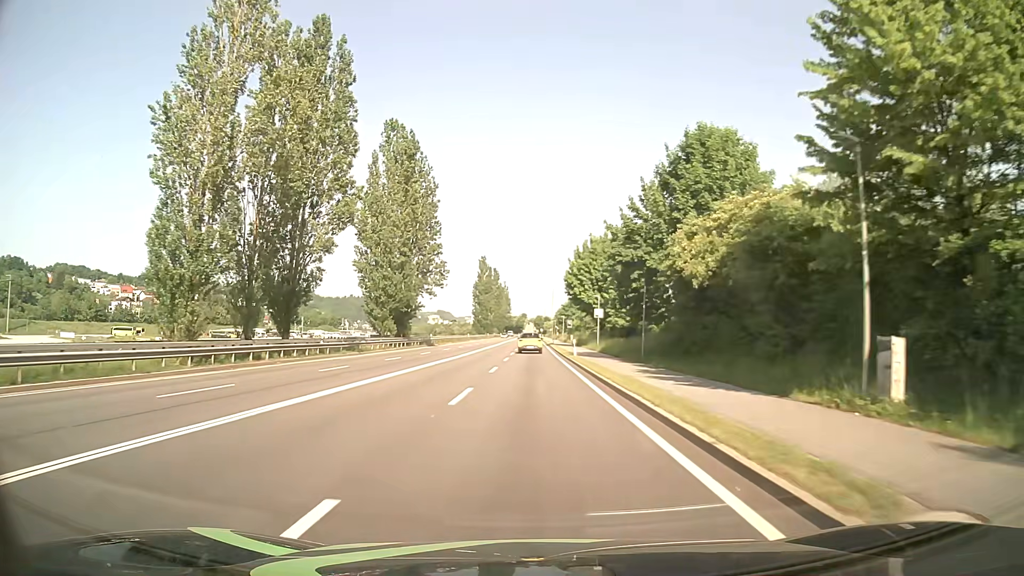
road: primary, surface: asphalt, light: Day
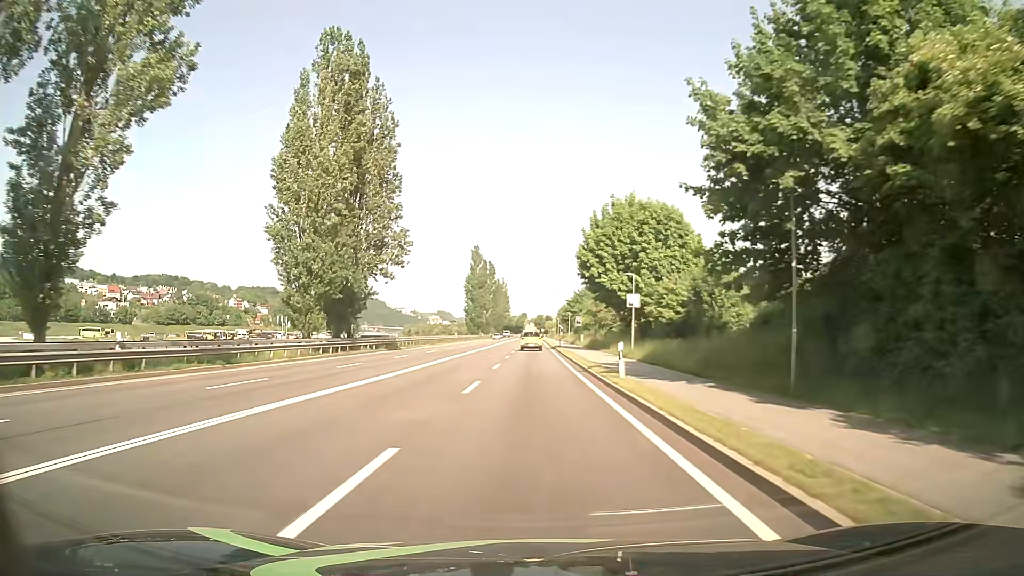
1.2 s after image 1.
(0.0, +21.5) m; 0°
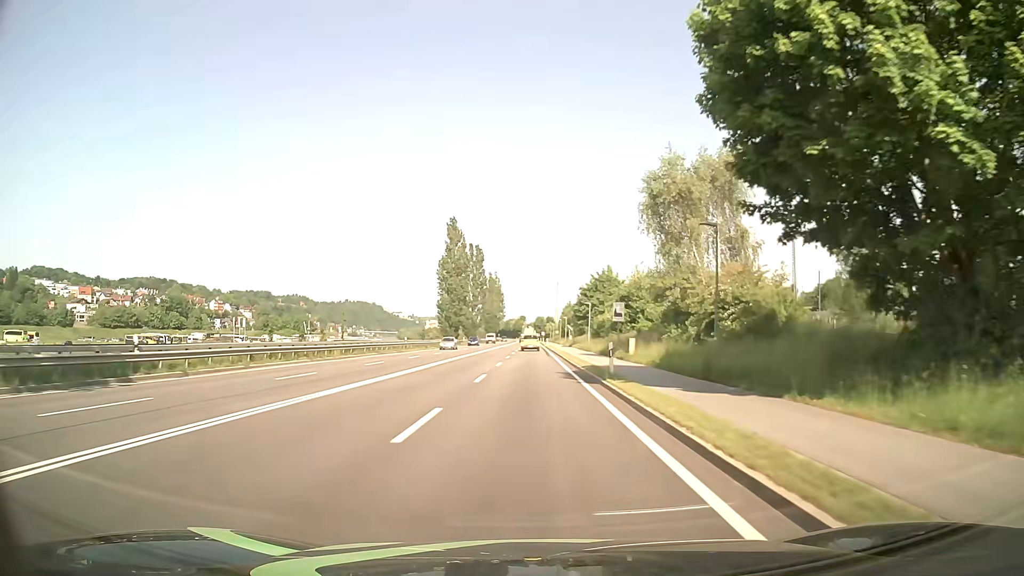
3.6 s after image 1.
(0.0, +42.9) m; 0°
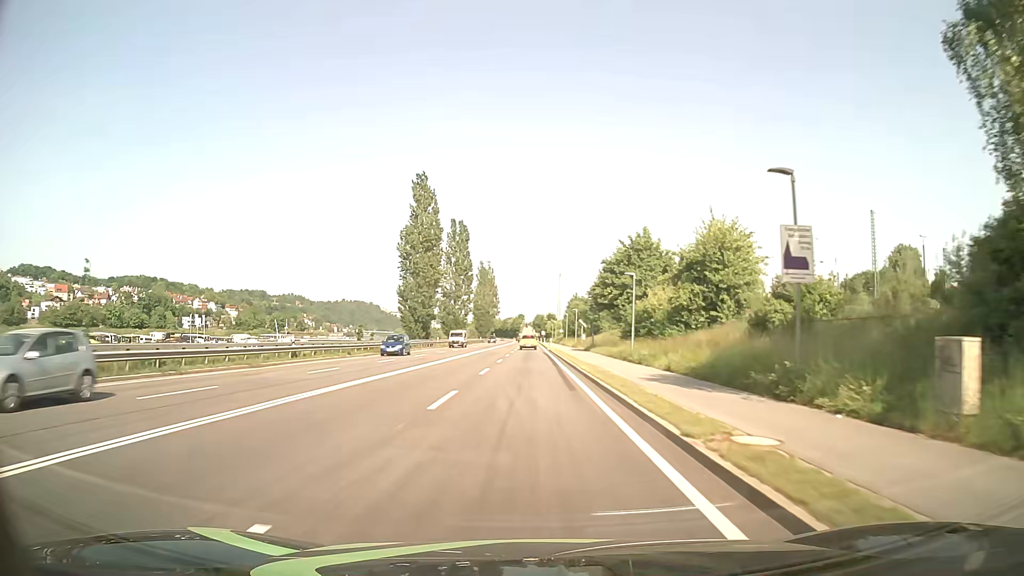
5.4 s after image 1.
(+0.1, +32.2) m; 0°
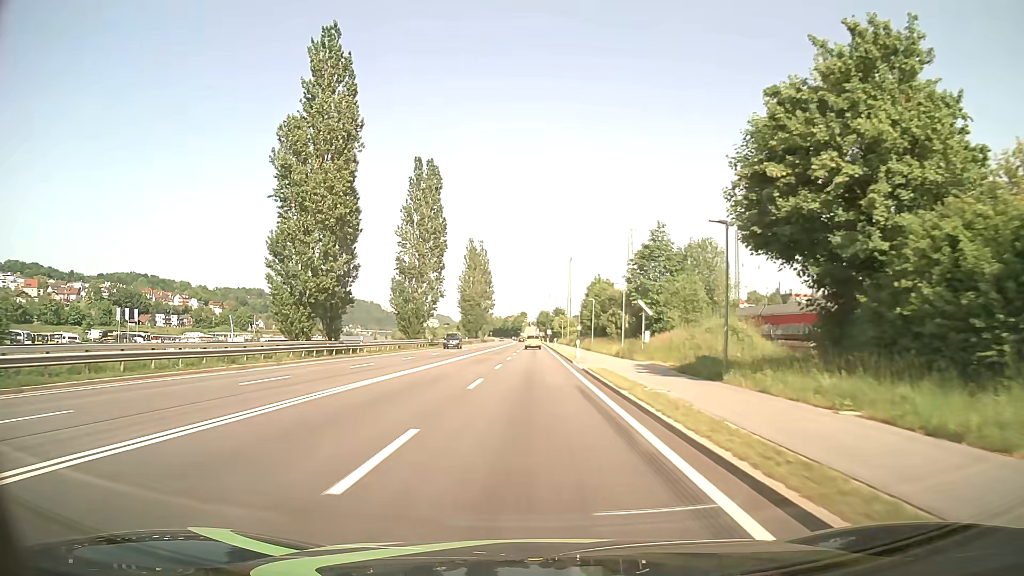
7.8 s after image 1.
(-0.5, +42.9) m; 0°
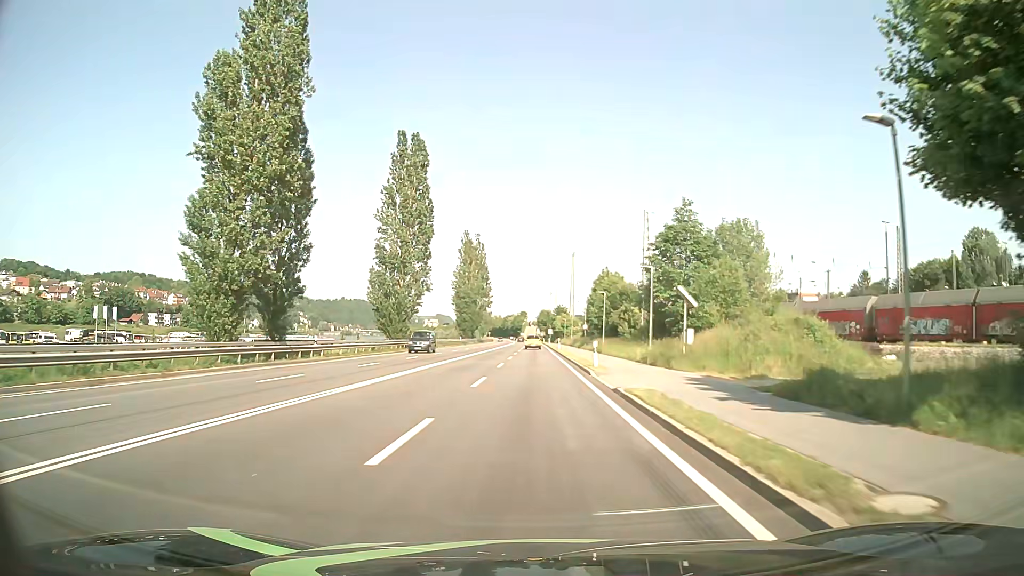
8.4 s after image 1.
(0.0, +10.7) m; 0°
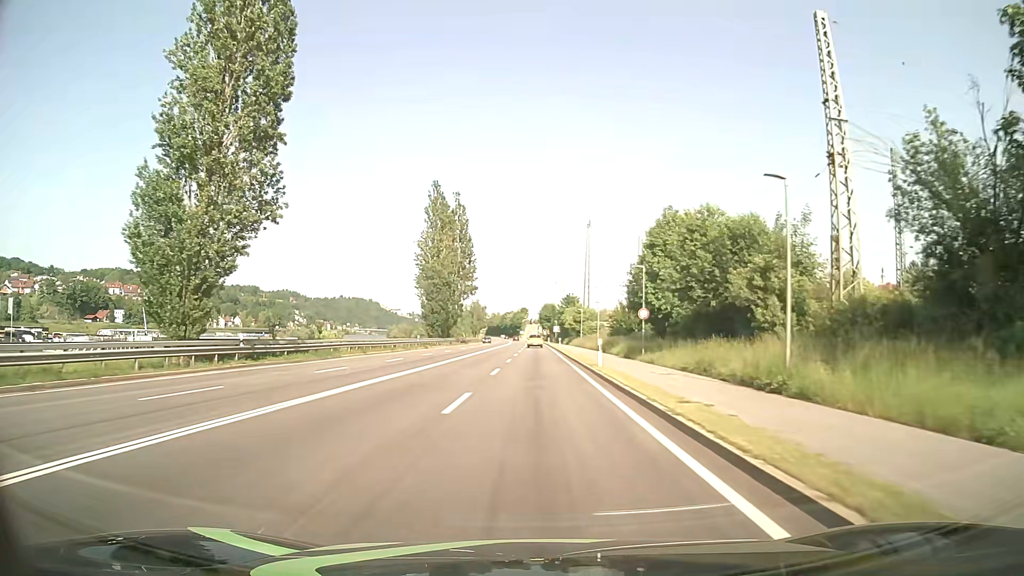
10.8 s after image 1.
(0.0, +42.9) m; 0°
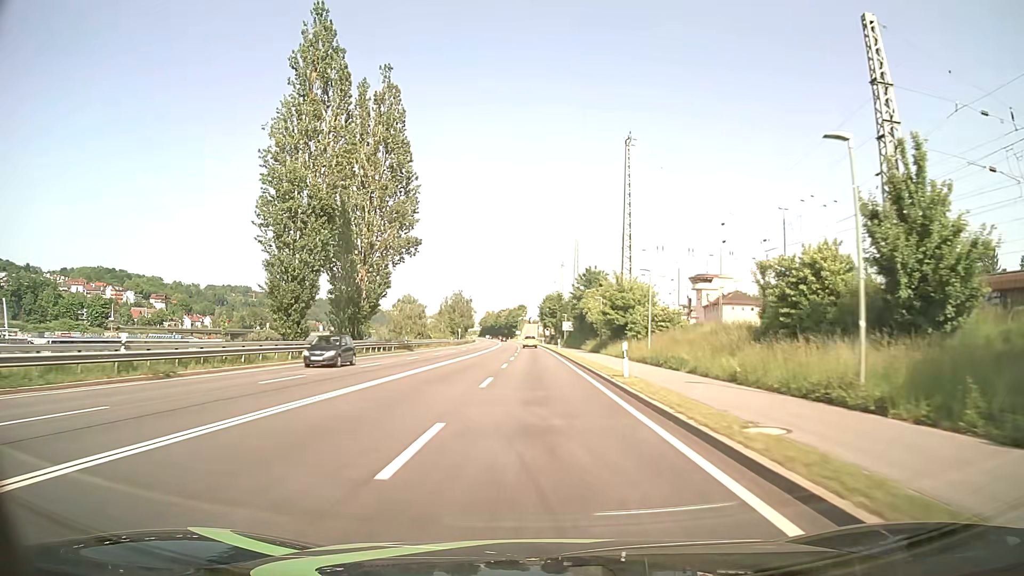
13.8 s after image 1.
(-0.2, +53.6) m; 0°
(0, +10) (0, +20) (0, +30) (0, +40) (0, +50) (0, +60) (0, +70) (-1, +80) (-1, +90) (-1, +100) m
